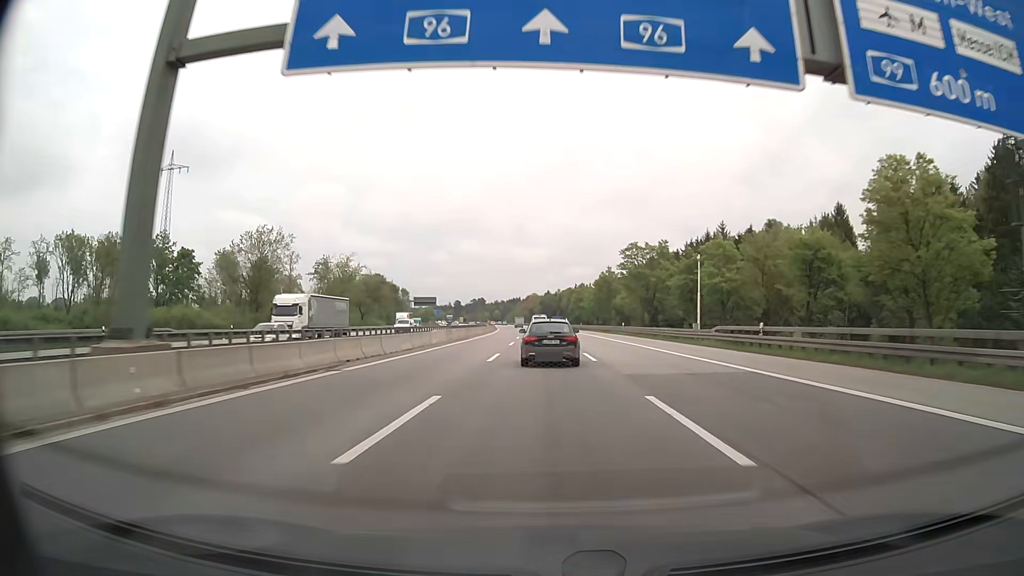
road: motorway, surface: asphalt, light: Day
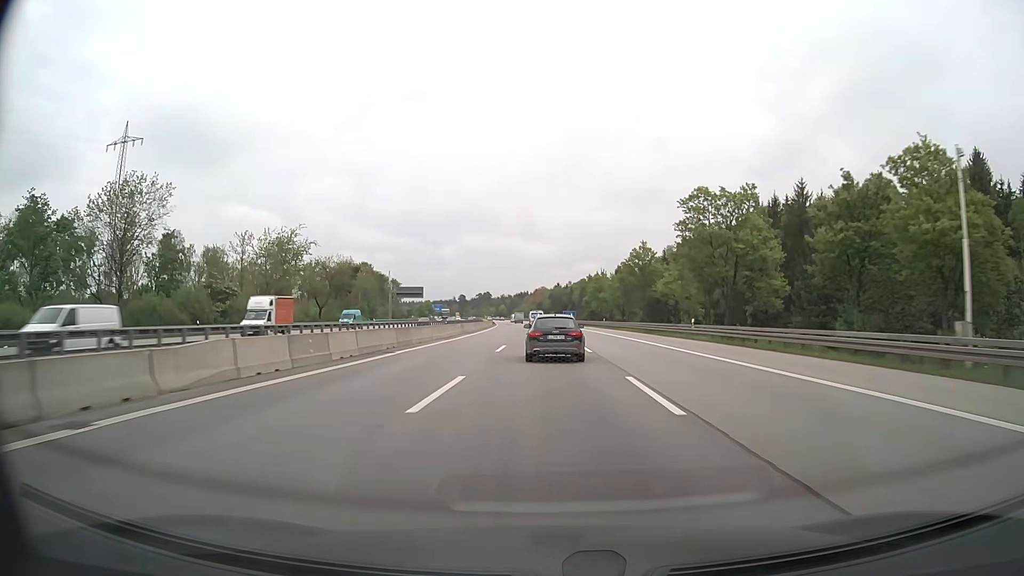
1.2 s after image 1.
(-0.3, +32.8) m; -1°
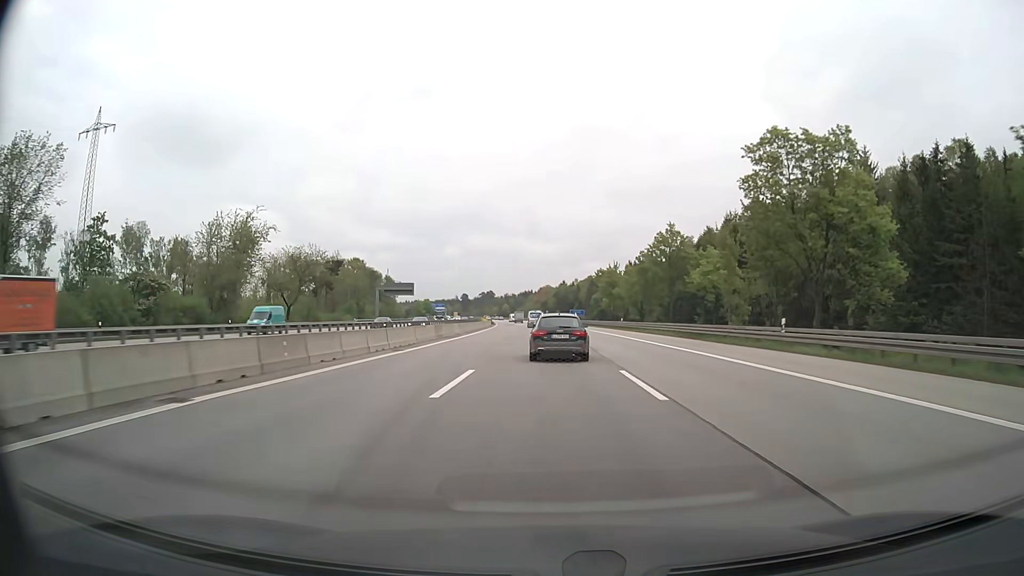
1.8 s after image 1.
(-0.1, +16.4) m; 0°
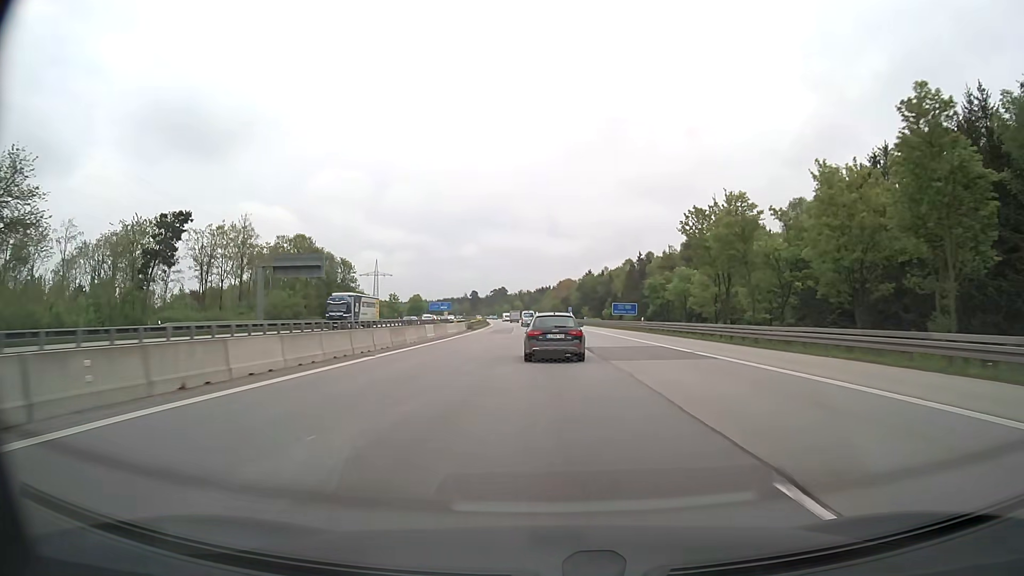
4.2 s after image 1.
(-0.9, +65.9) m; -2°
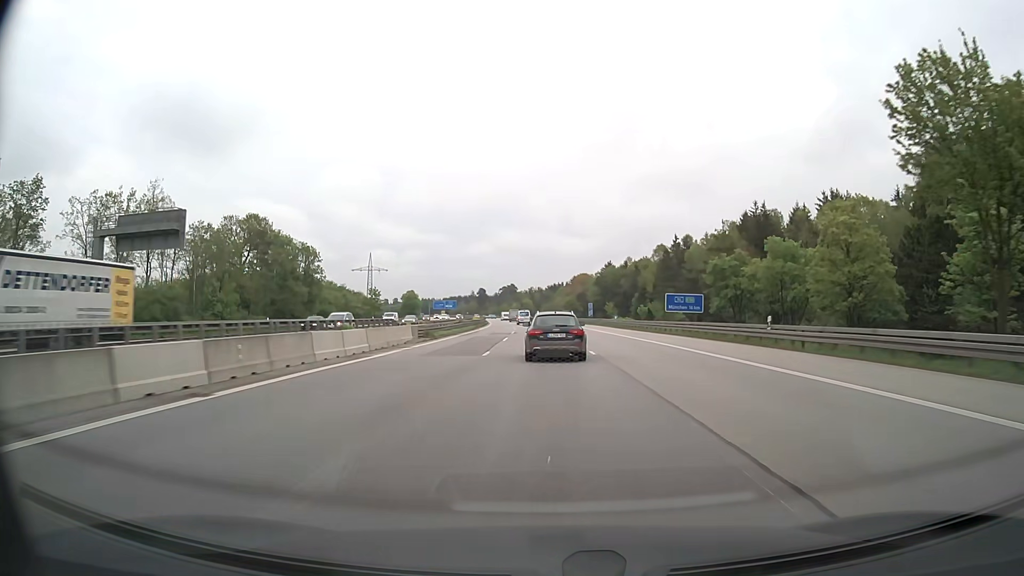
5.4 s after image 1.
(-0.3, +32.8) m; -1°
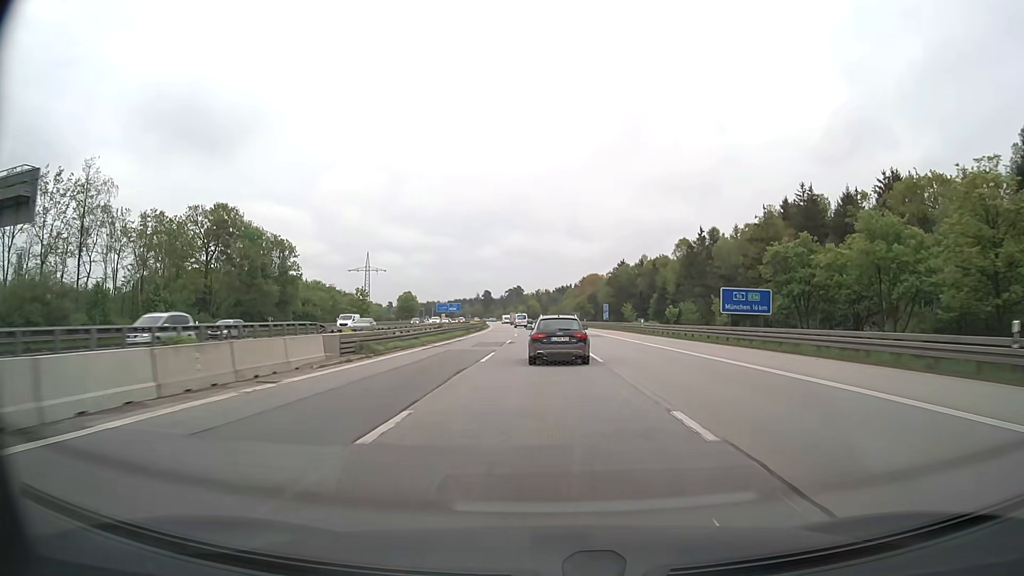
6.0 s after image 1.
(-0.1, +16.3) m; -1°
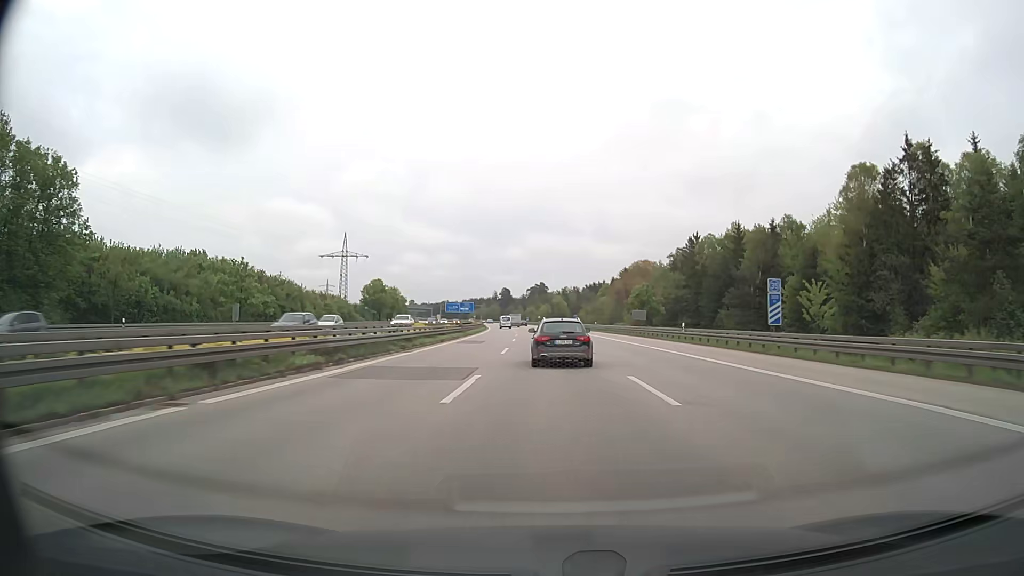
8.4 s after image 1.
(-1.3, +65.2) m; -2°
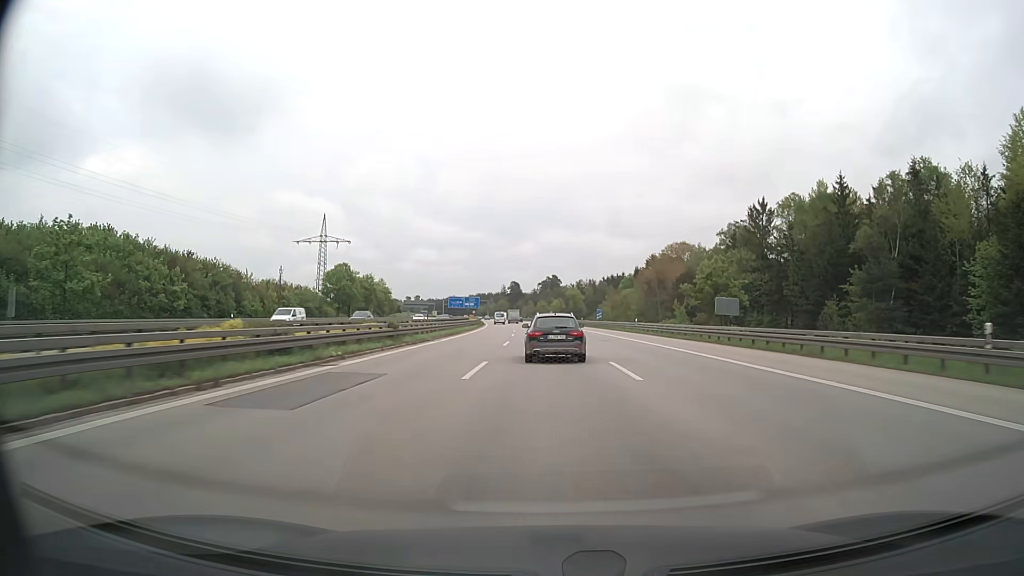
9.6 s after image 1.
(-0.2, +32.6) m; -1°
(0, +10) (0, +20) (0, +30) (0, +40) (-1, +50) (-1, +60) (-1, +70) (-2, +80) (-2, +90) (-3, +100) m
